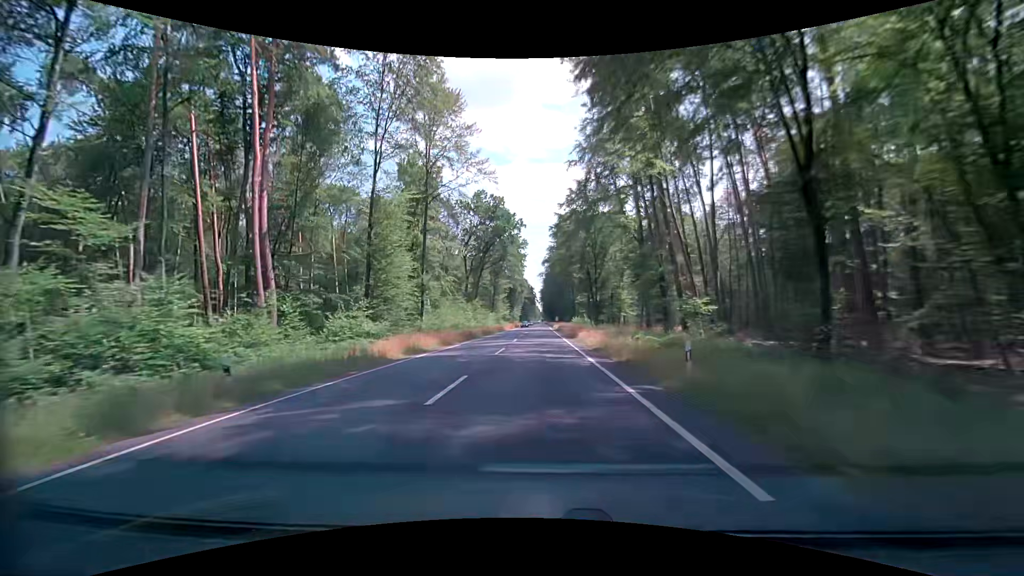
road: primary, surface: asphalt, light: Day
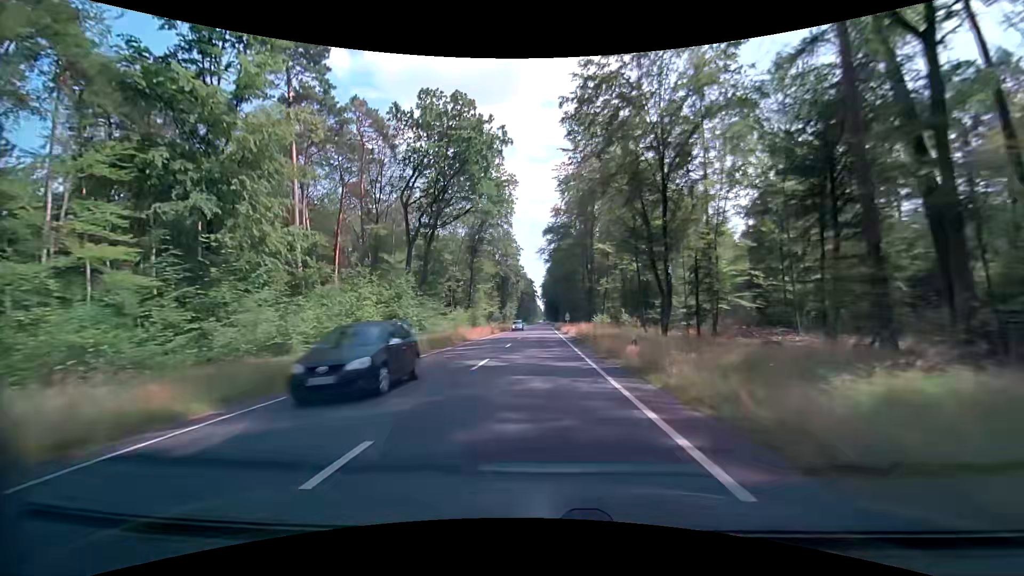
(-0.3, +43.1) m; 0°
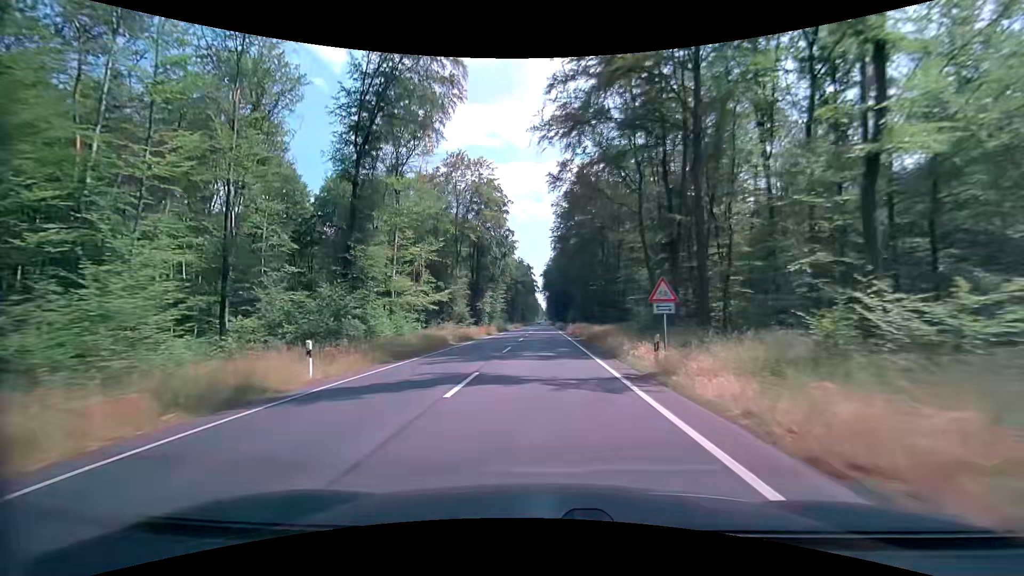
(-0.4, +54.0) m; -1°
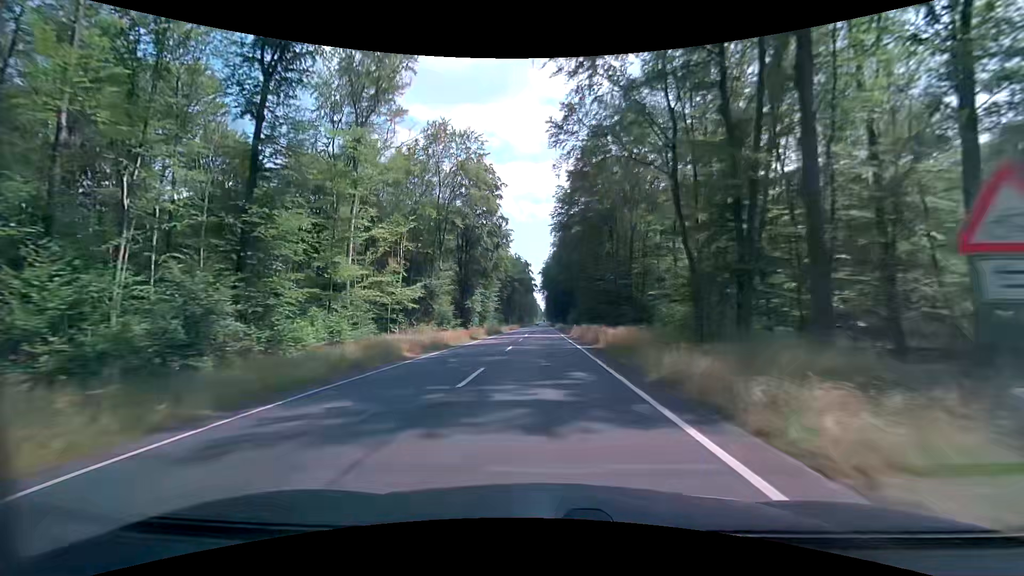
(0.0, +10.8) m; +1°
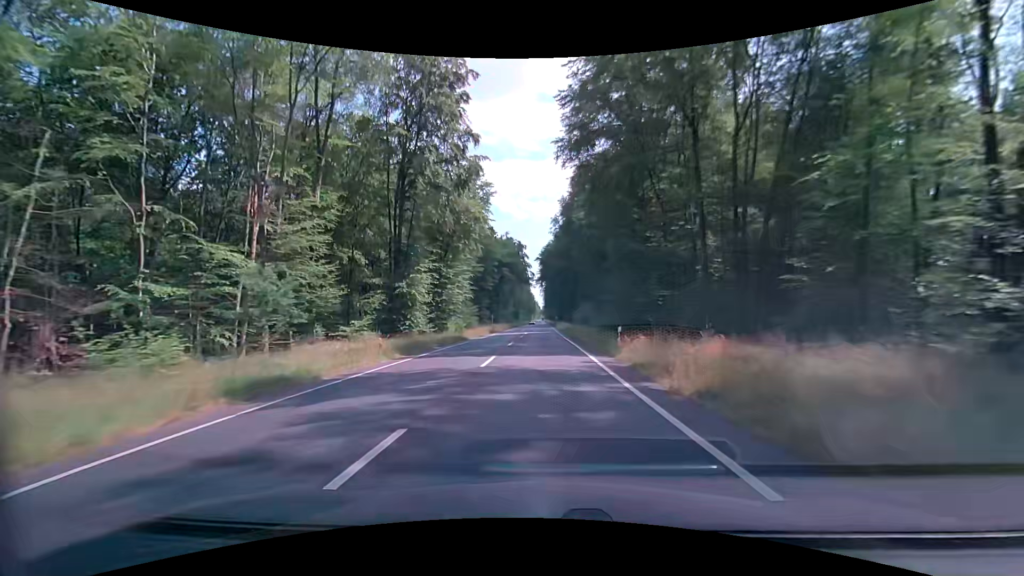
(-0.1, +32.4) m; 0°
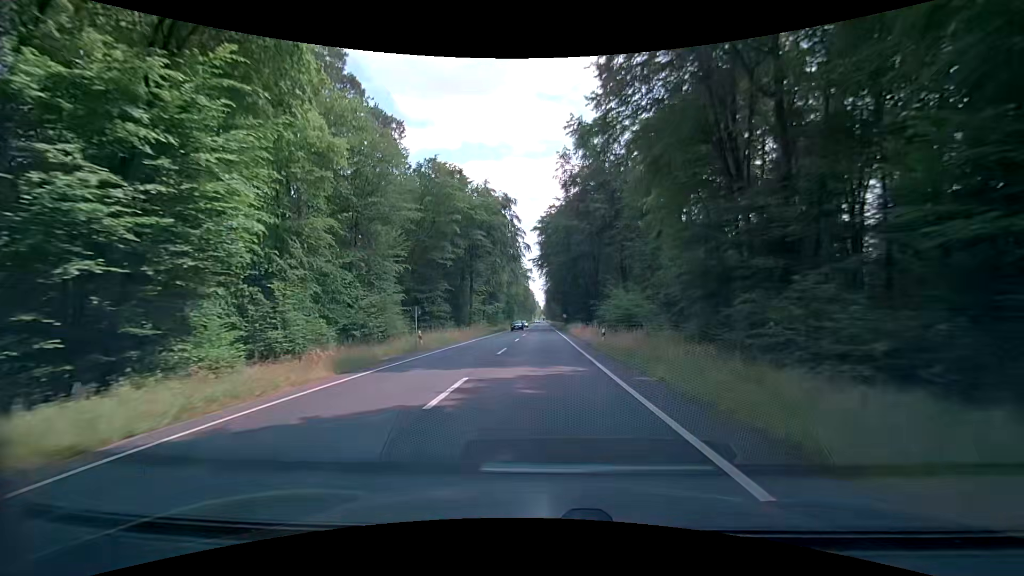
(-0.1, +43.2) m; 0°
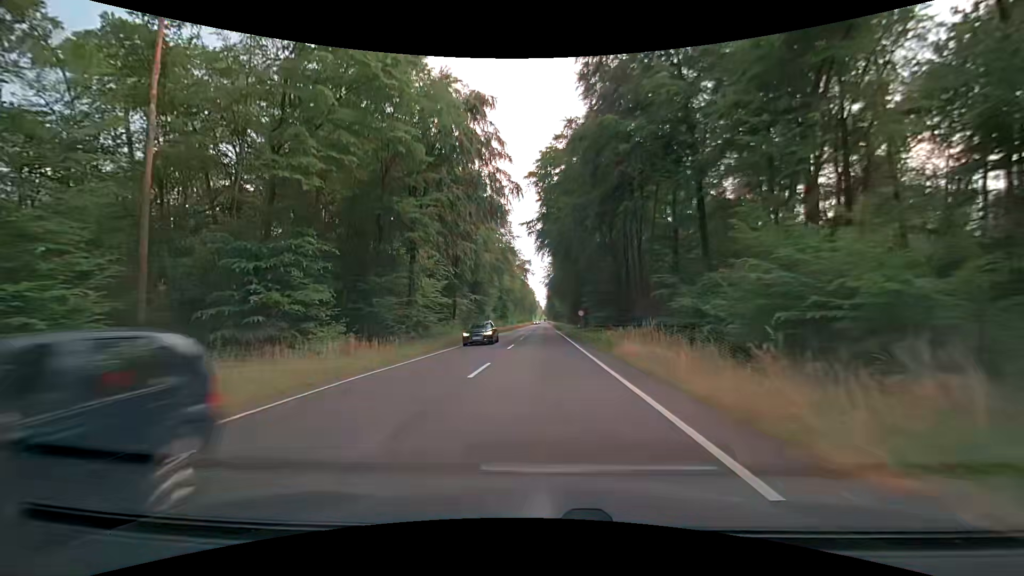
(+0.2, +32.4) m; 0°
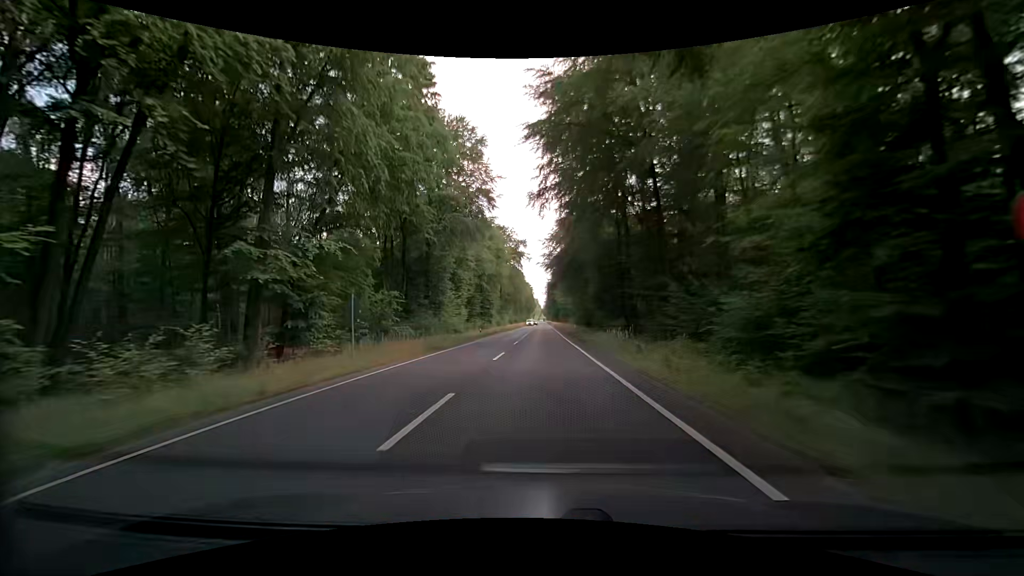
(-0.1, +43.1) m; 0°
(0, +10) (0, +20) (0, +30) (0, +40) (0, +50) (0, +60) (0, +70) (0, +80) (0, +90) (0, +100) m
